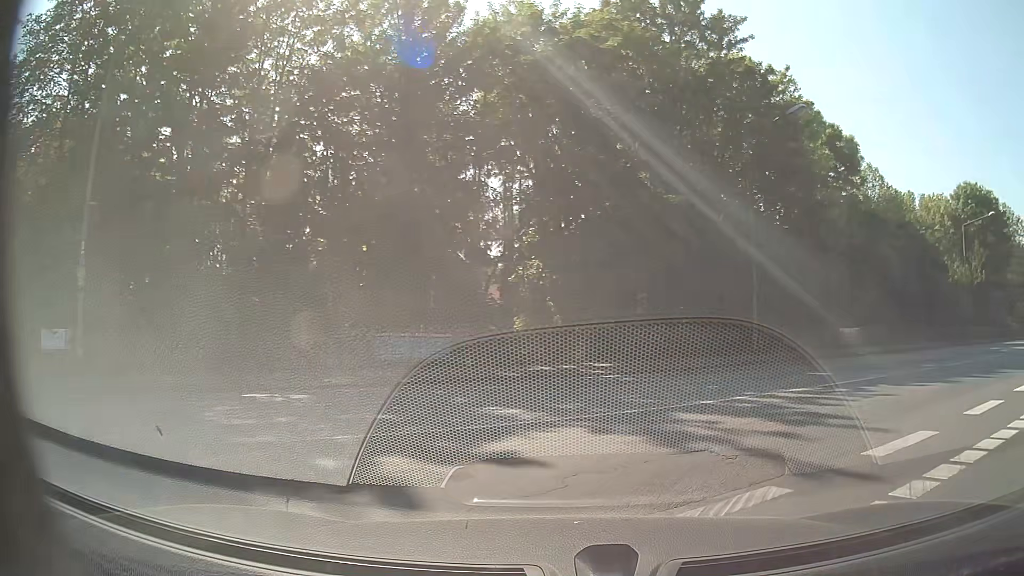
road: tertiary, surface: asphalt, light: Day
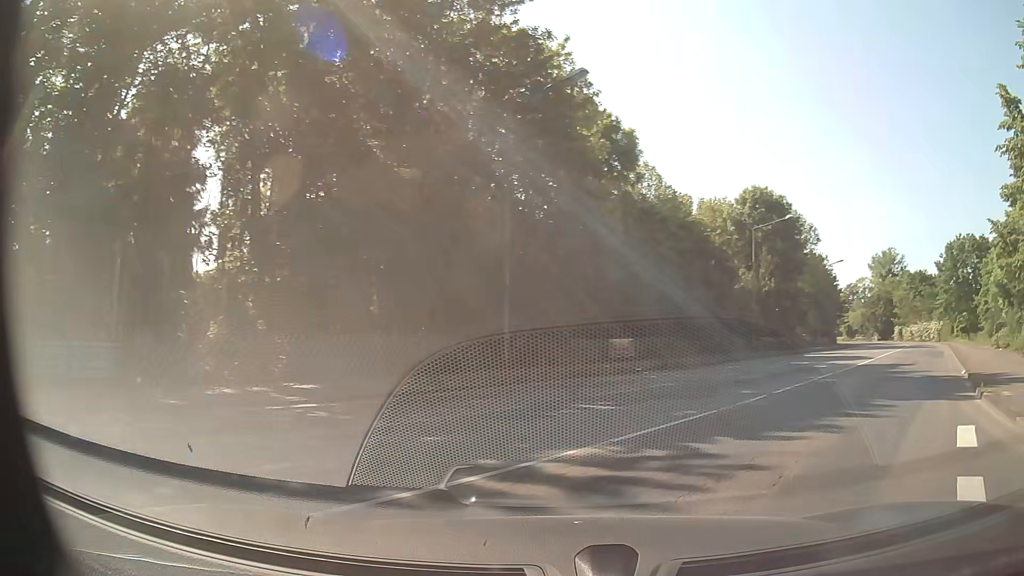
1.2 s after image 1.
(+1.0, +5.4) m; +20°
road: secondary
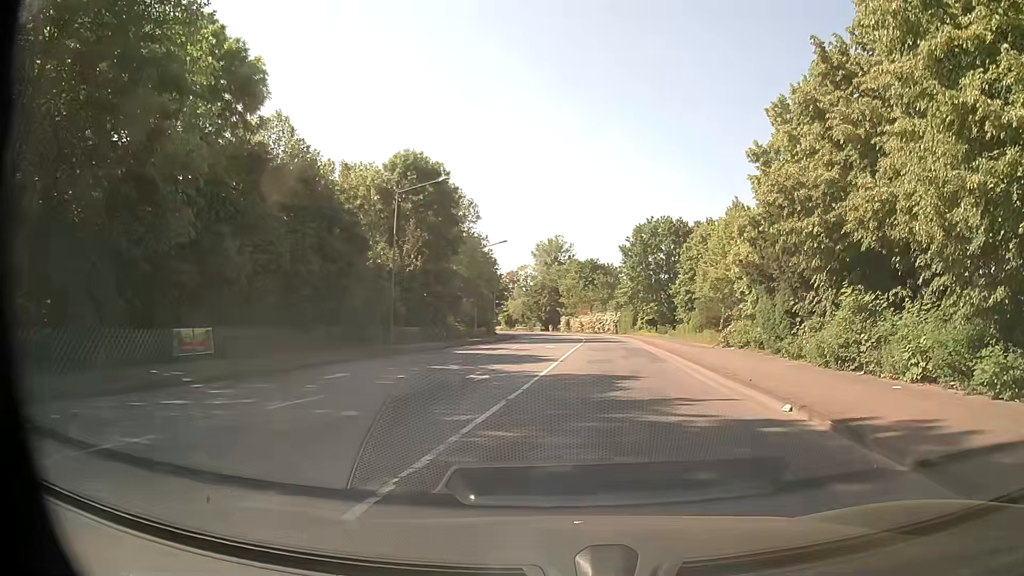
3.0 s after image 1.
(+3.1, +9.9) m; +30°
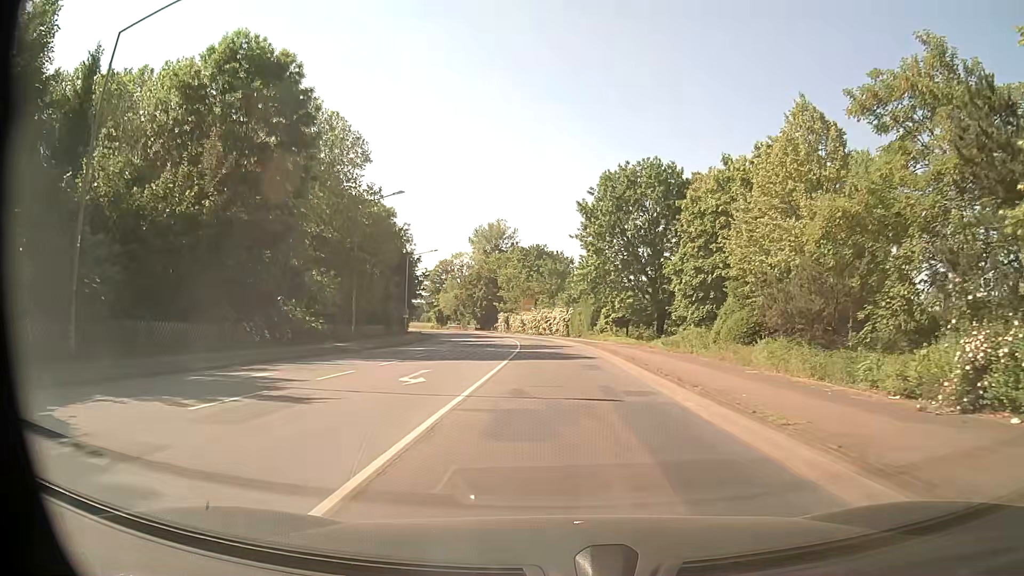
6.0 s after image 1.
(+1.7, +25.4) m; +5°
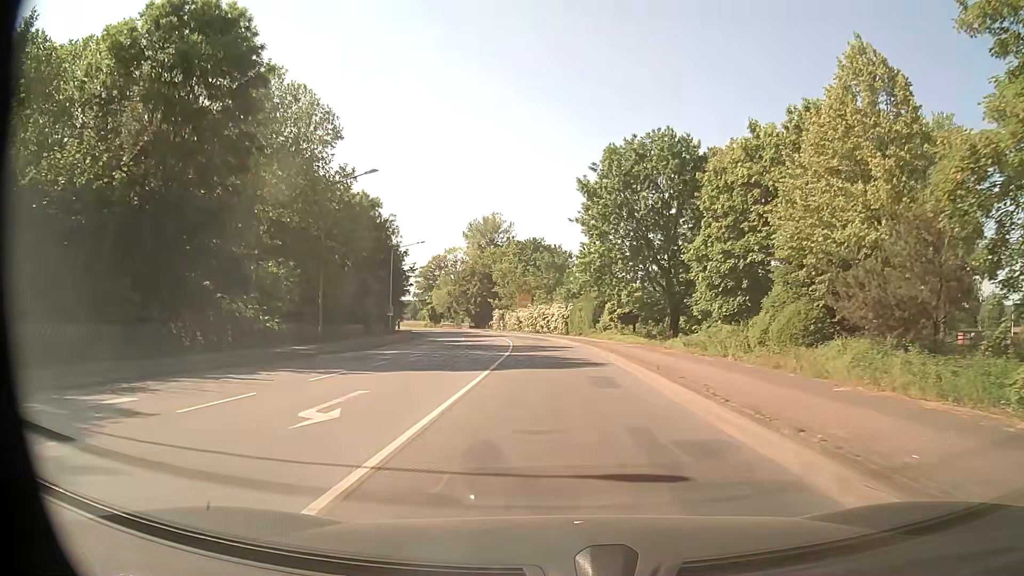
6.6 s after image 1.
(0.0, +6.3) m; 0°
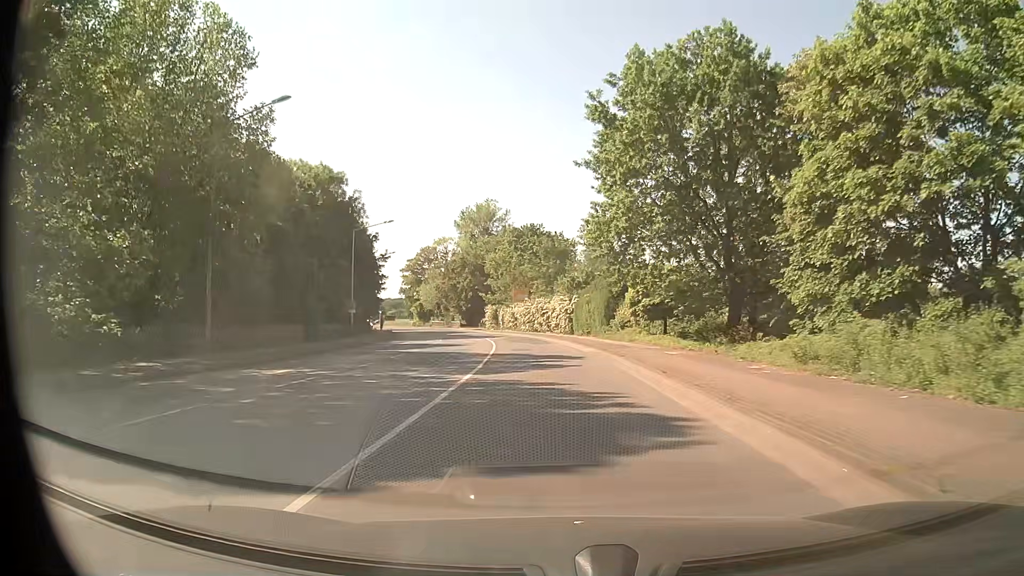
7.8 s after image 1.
(+0.1, +13.8) m; 0°
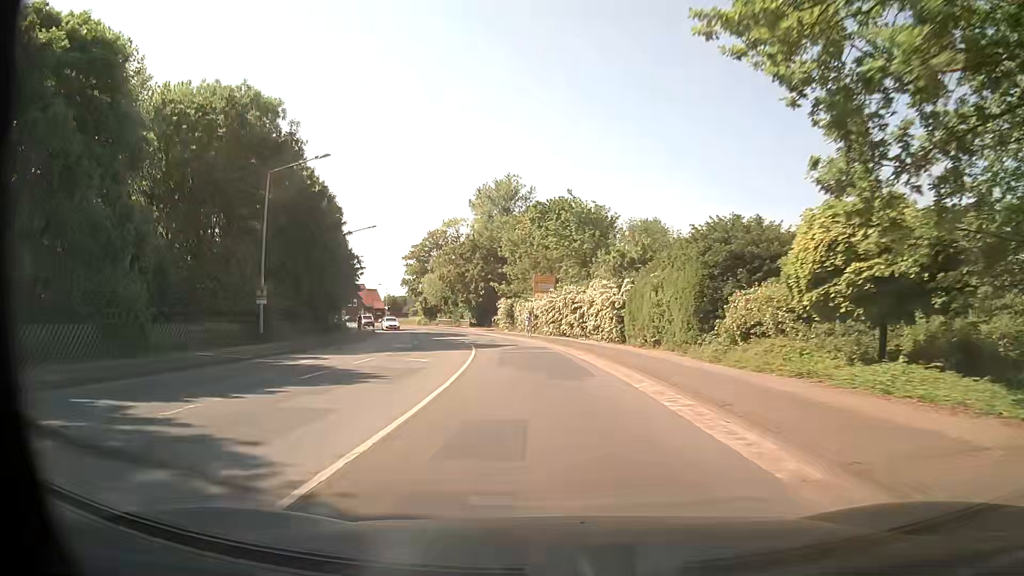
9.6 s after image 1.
(-0.5, +22.7) m; -2°
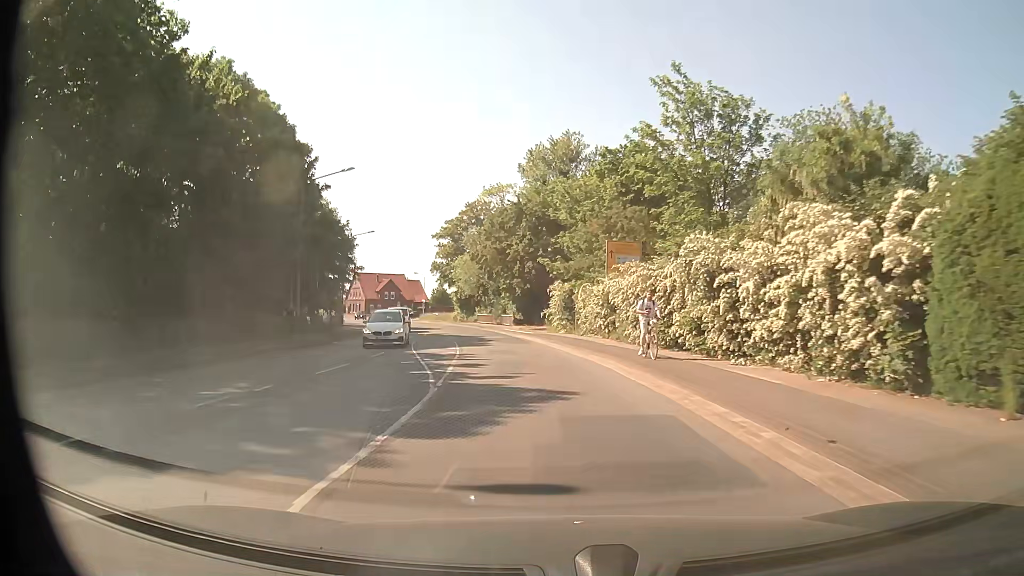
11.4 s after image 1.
(-1.2, +24.4) m; -6°
(0, +10) (-1, +20) (-2, +30) (-3, +40) (-5, +50) (-8, +59) (-11, +69) (-14, +78) (-17, +88) (-21, +97) m
